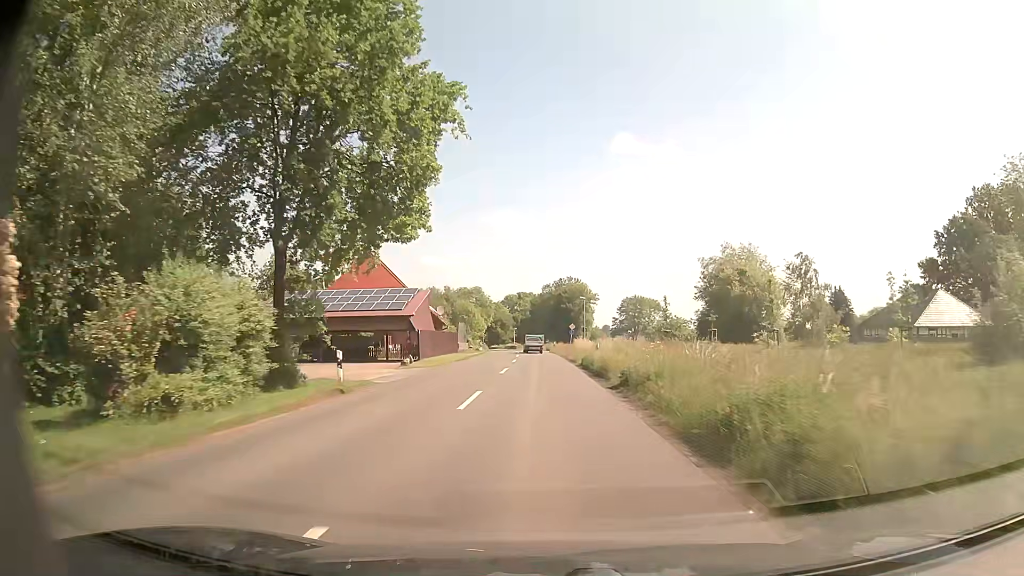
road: secondary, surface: asphalt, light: Day
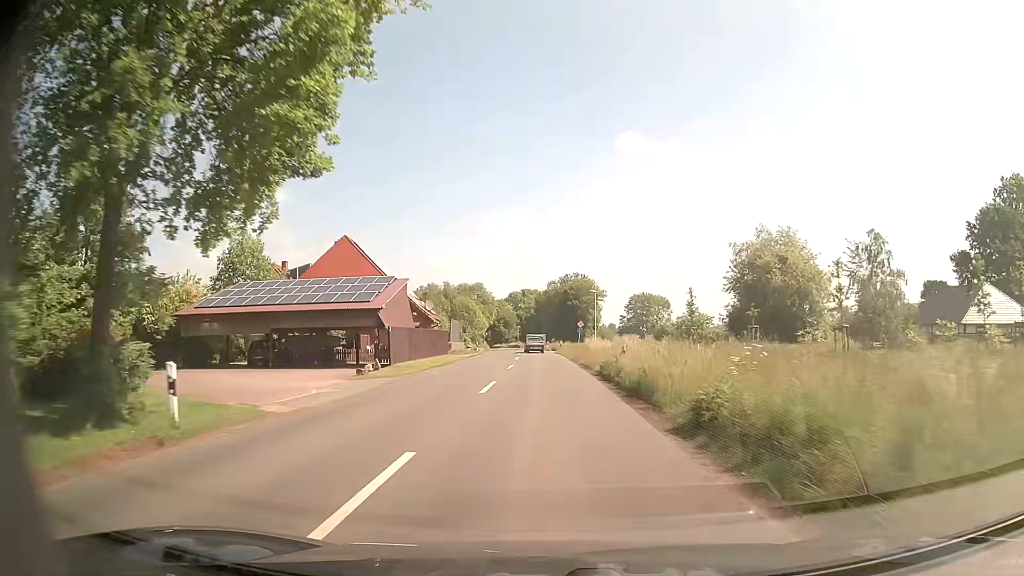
(-0.1, +8.8) m; 0°
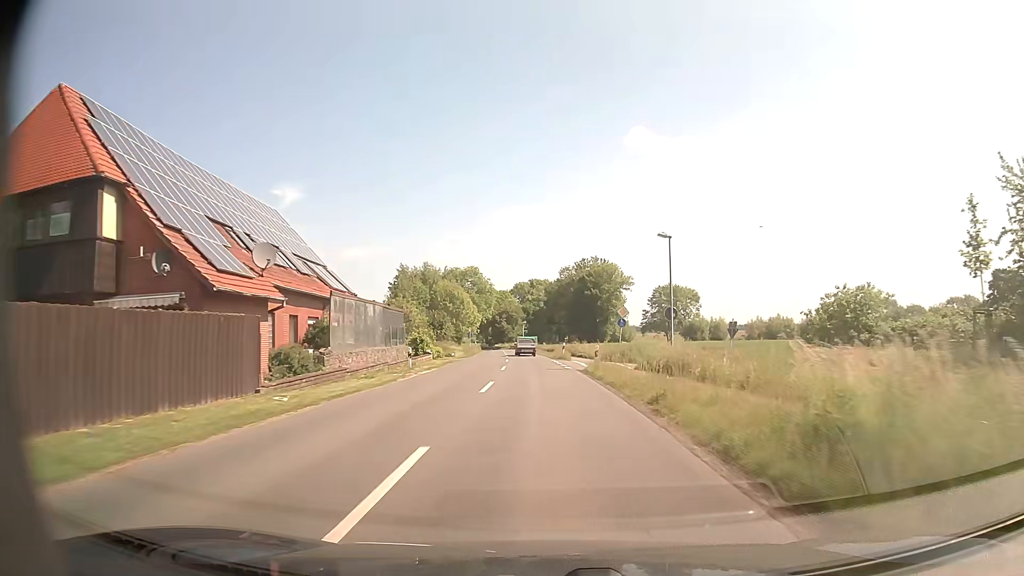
(-0.4, +35.3) m; -1°
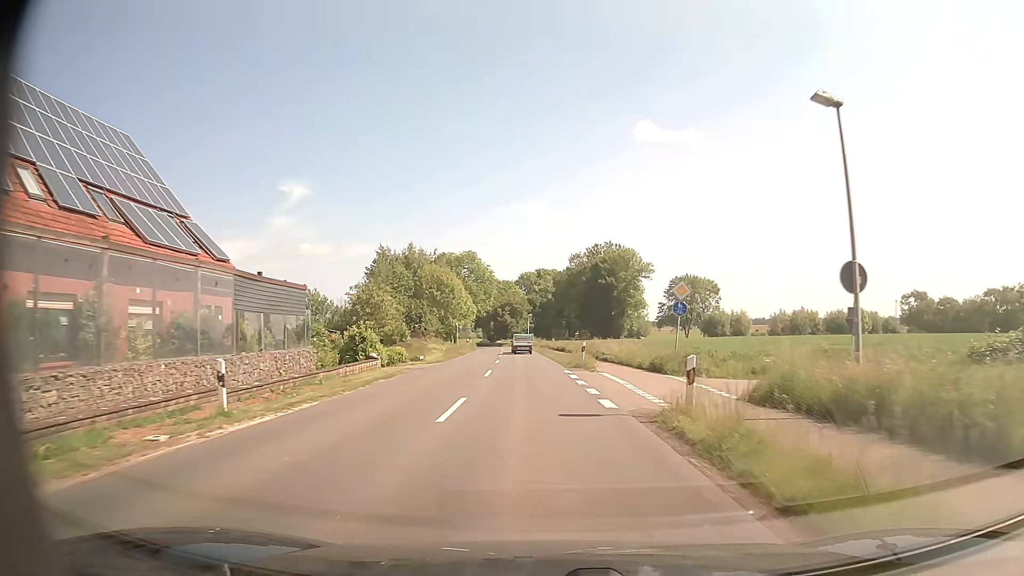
(-0.1, +17.6) m; 0°
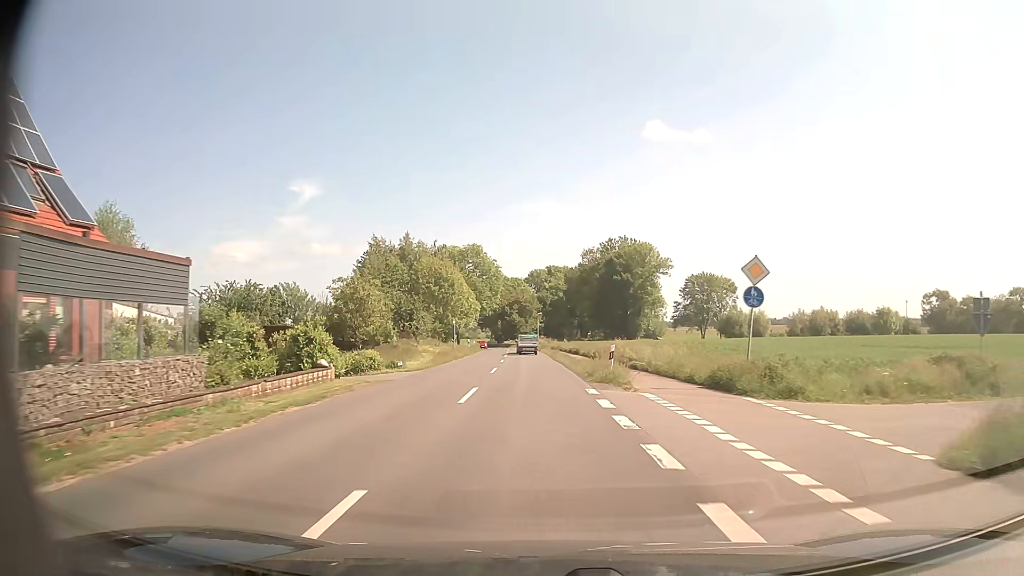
(-0.1, +8.7) m; -1°
